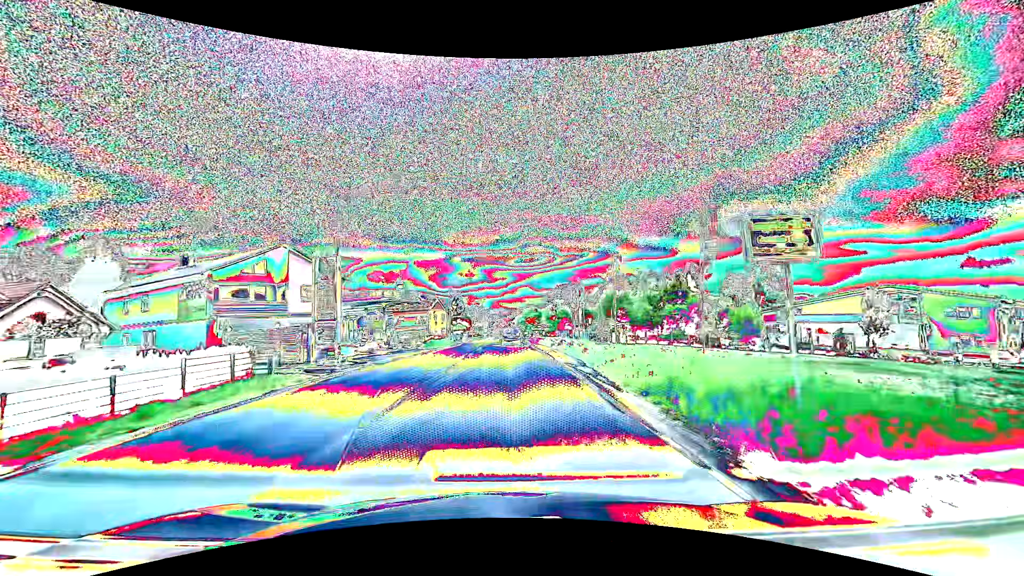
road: primary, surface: asphalt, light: Day
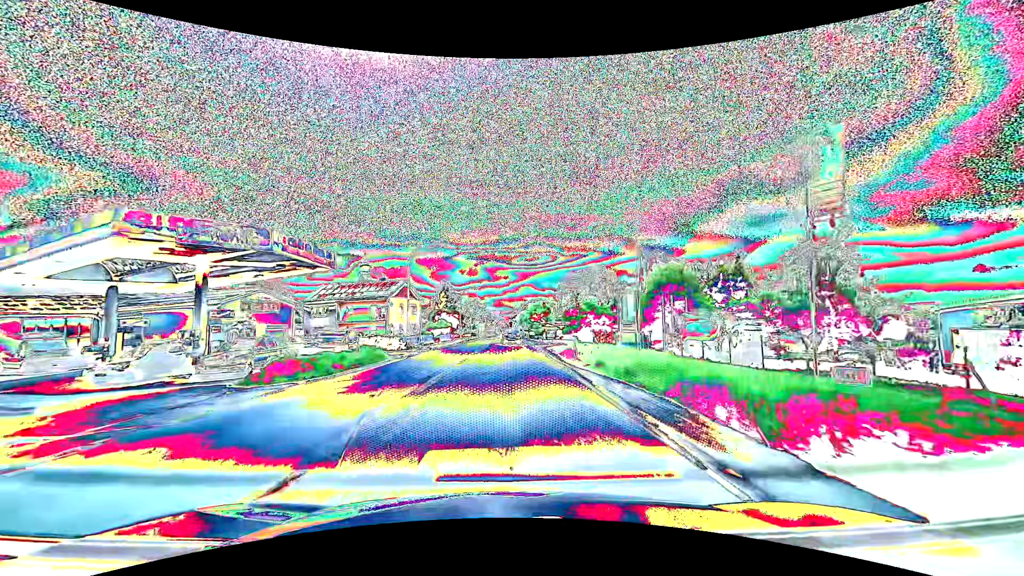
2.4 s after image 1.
(-0.1, +32.1) m; 0°
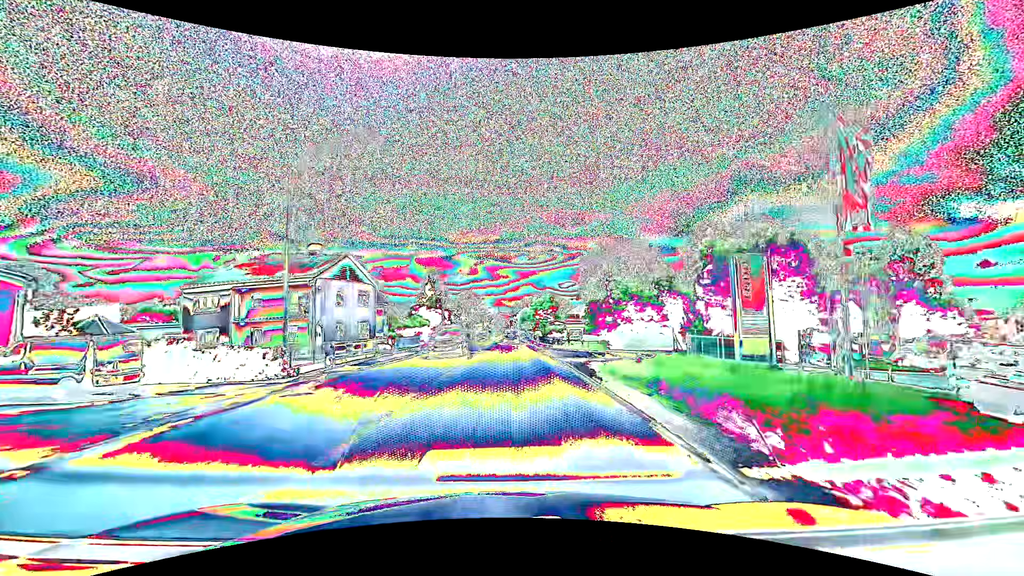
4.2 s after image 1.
(+0.1, +23.9) m; 0°
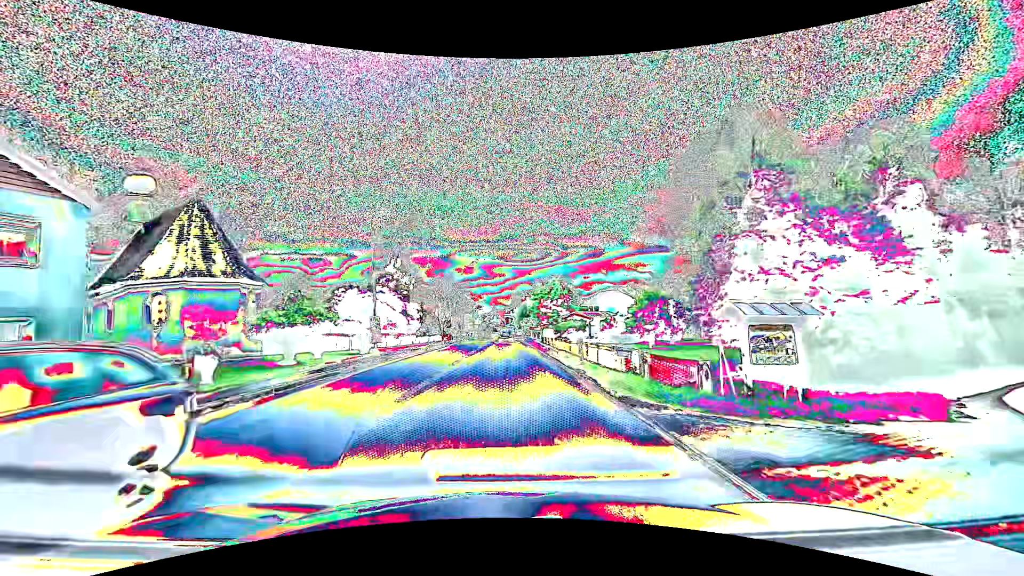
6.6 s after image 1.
(+0.2, +31.8) m; +1°
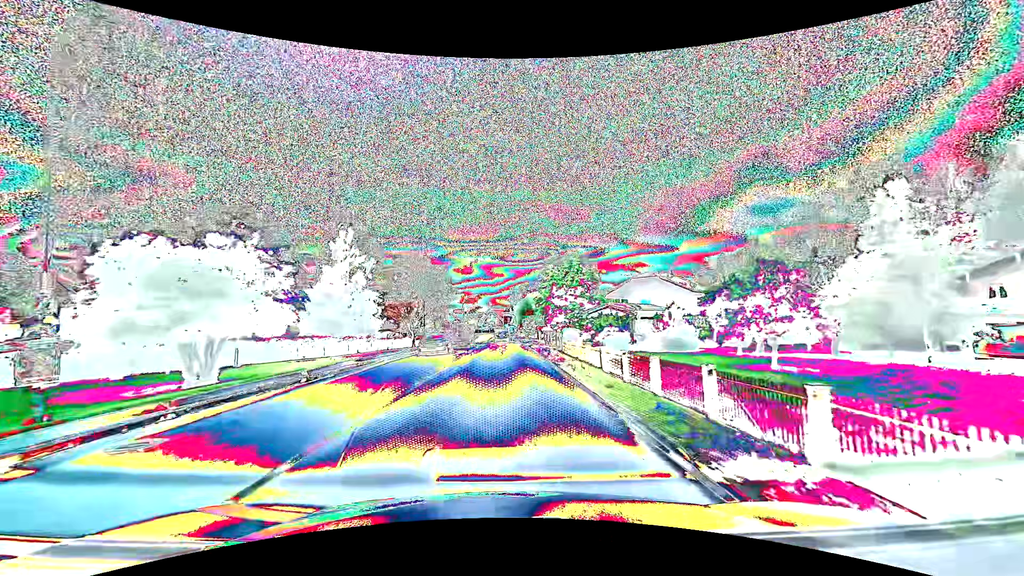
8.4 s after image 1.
(0.0, +23.8) m; 0°
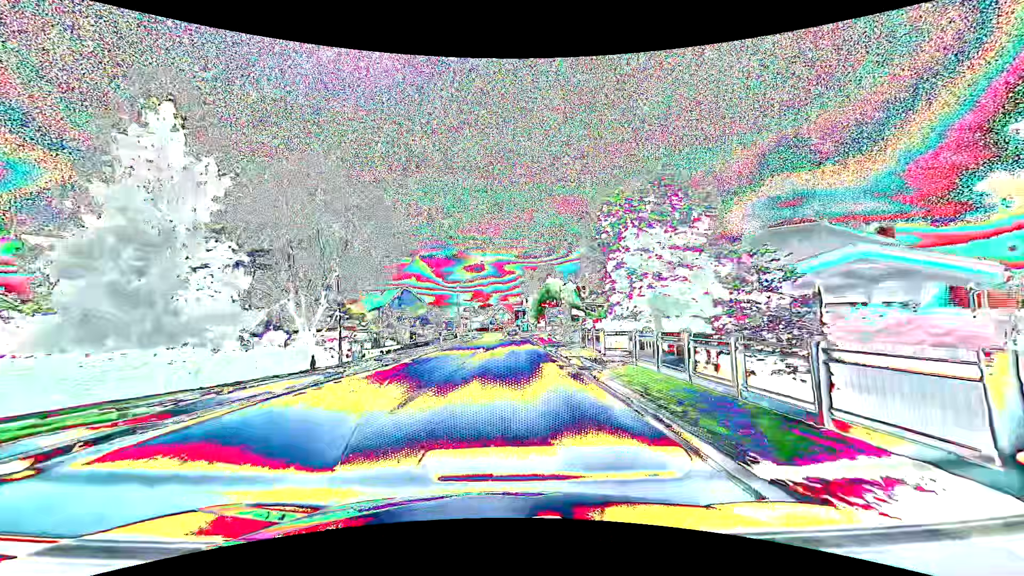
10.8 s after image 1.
(-0.5, +31.8) m; -1°
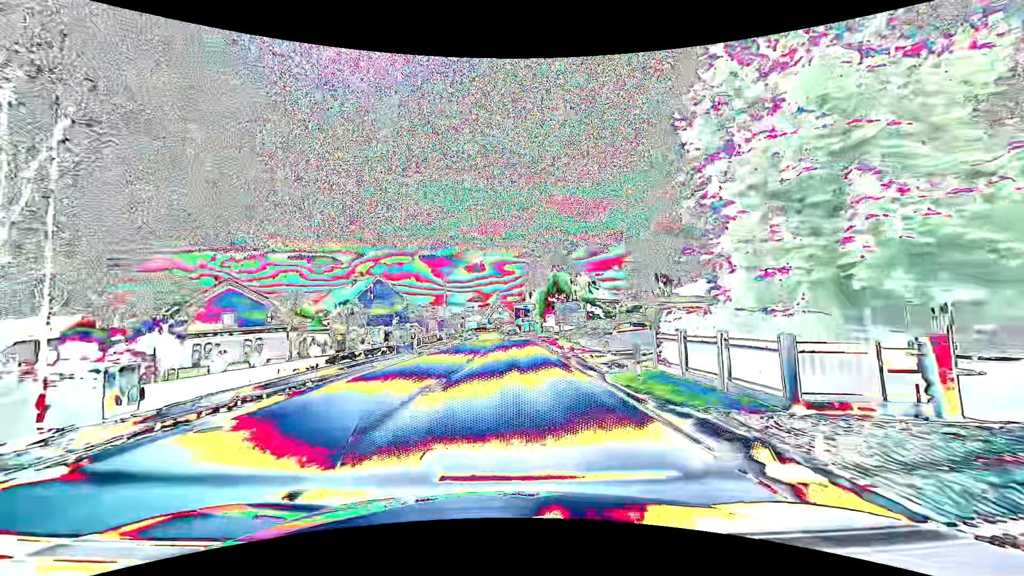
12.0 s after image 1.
(-0.1, +16.0) m; 0°
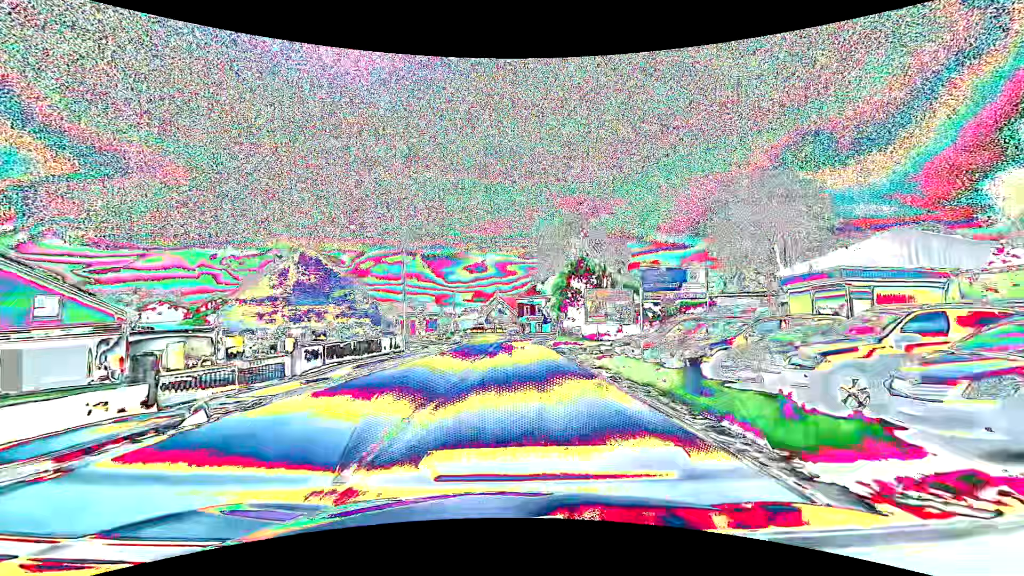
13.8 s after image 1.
(-0.1, +23.9) m; 0°
(0, +10) (0, +20) (0, +30) (0, +40) (0, +50) (0, +60) (0, +70) (0, +80) (-1, +90) (-1, +100) m
